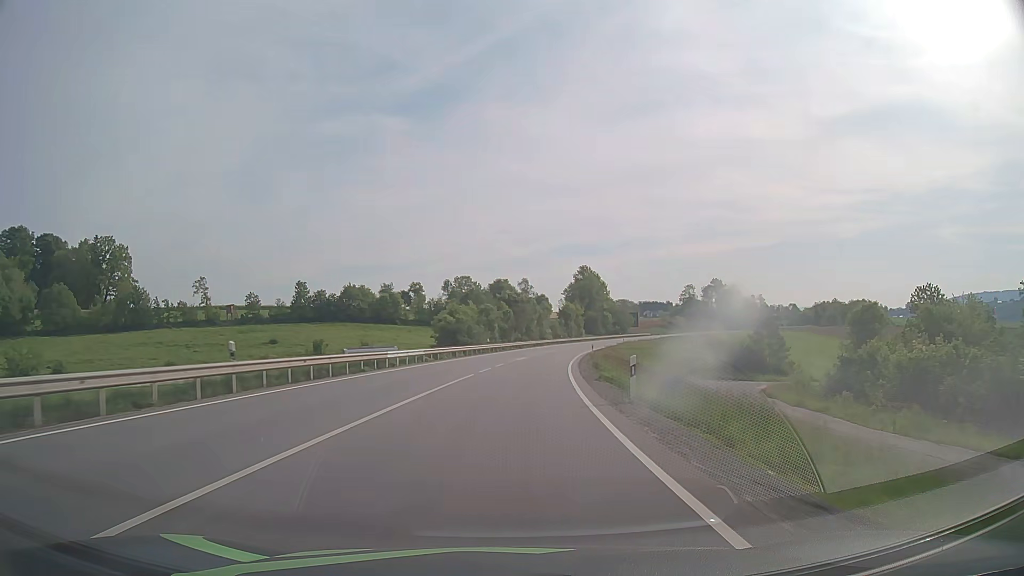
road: primary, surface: asphalt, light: Day
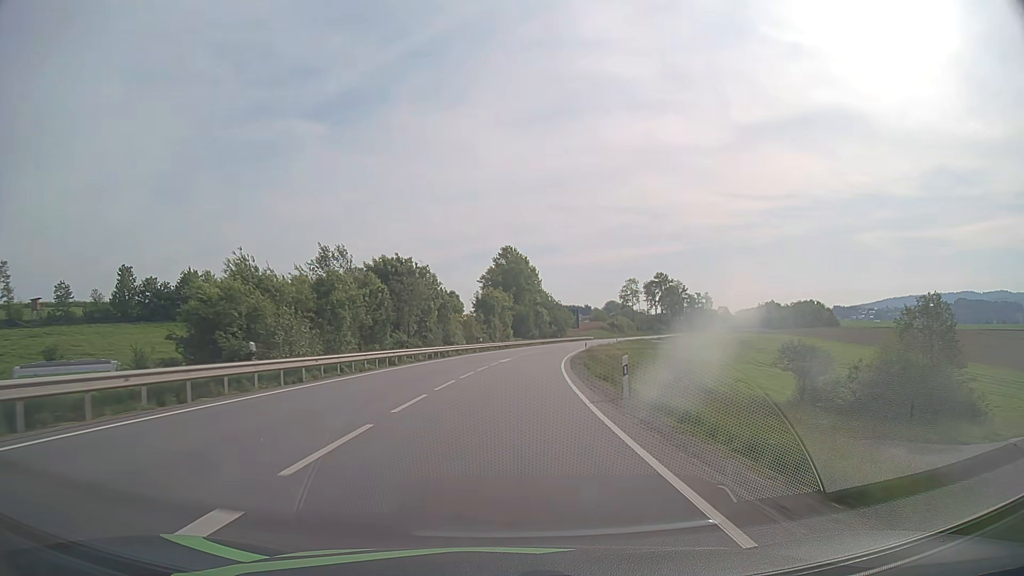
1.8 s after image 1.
(+3.0, +45.9) m; +8°
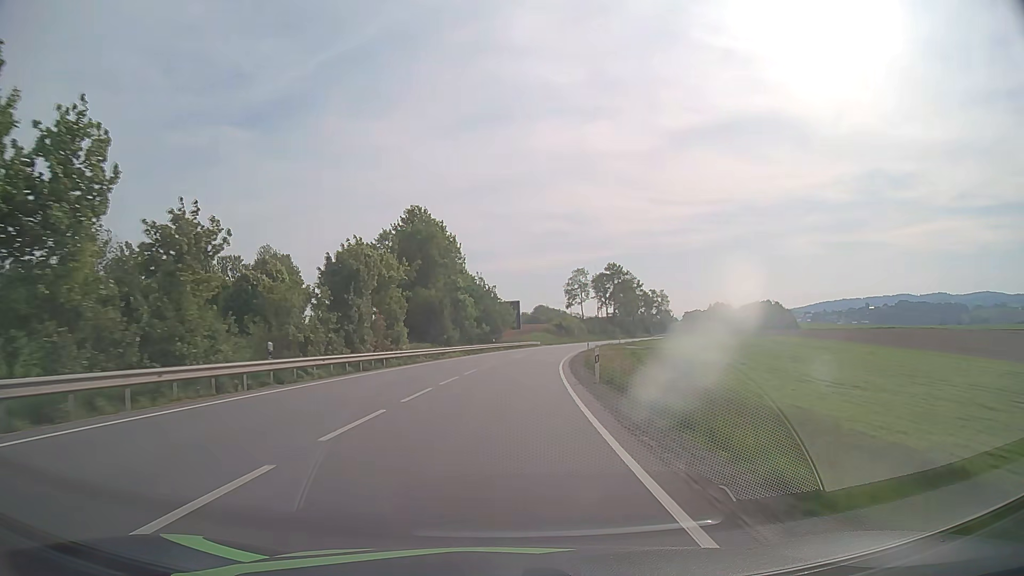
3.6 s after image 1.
(+2.6, +45.3) m; +6°
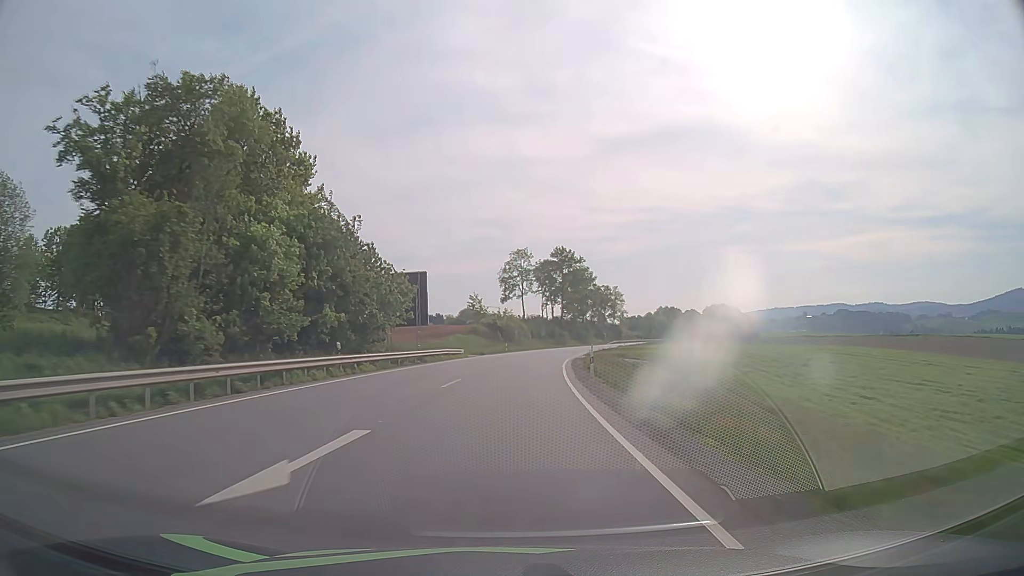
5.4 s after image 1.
(+2.4, +45.0) m; +6°
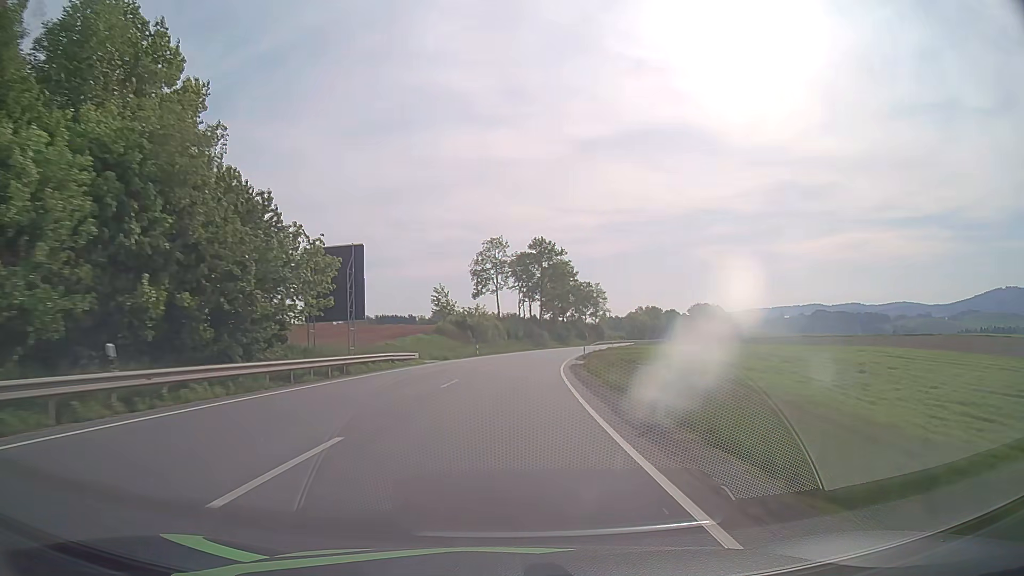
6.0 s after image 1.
(+0.3, +15.0) m; +2°
